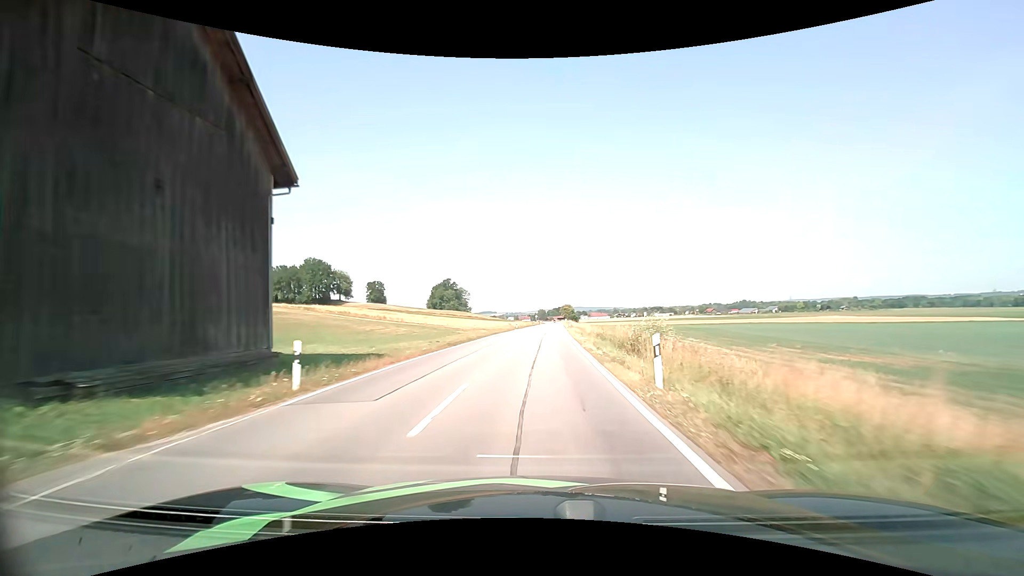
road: secondary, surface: asphalt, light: Day
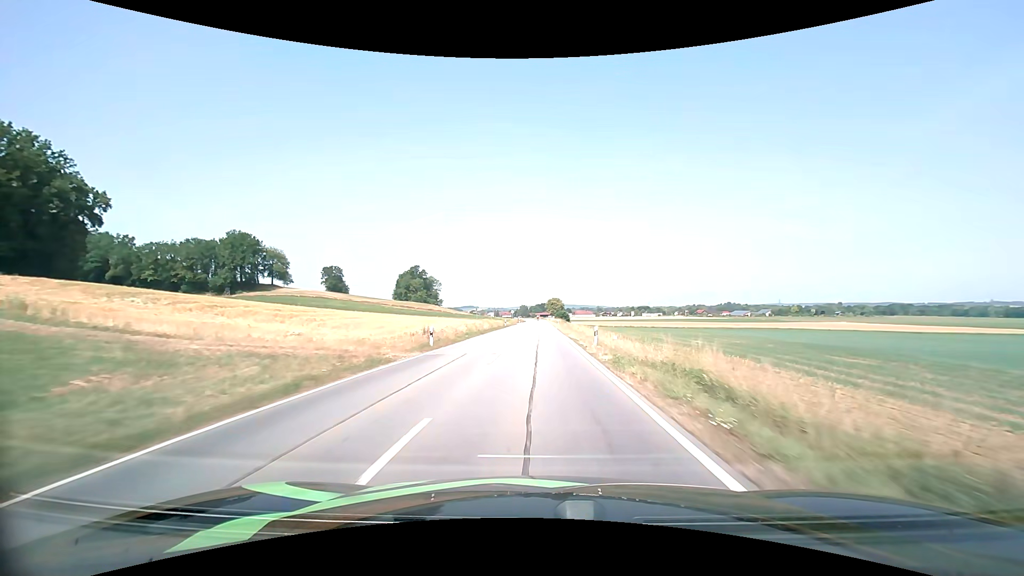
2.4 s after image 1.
(+1.0, +49.2) m; +2°
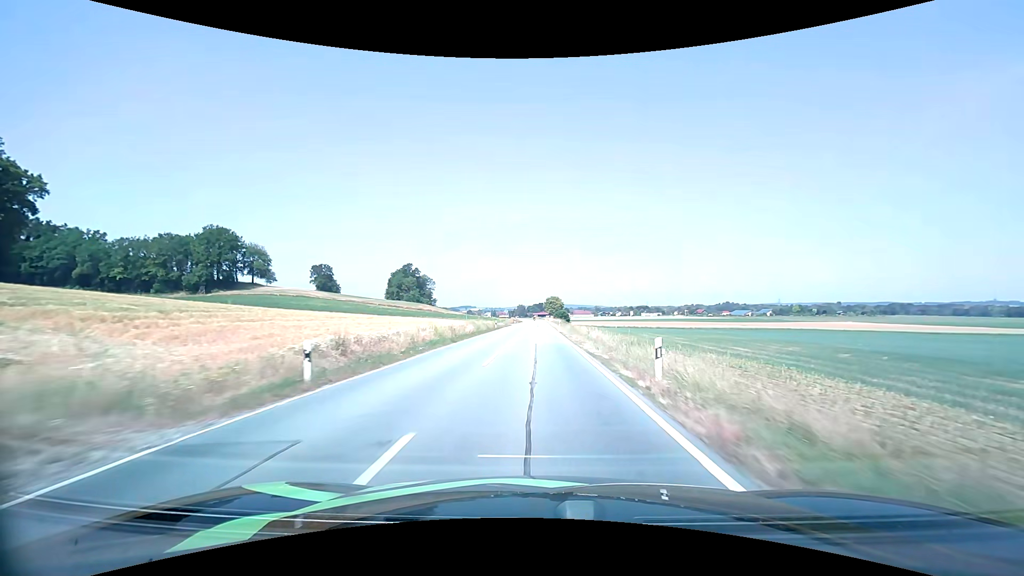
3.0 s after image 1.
(0.0, +12.4) m; 0°
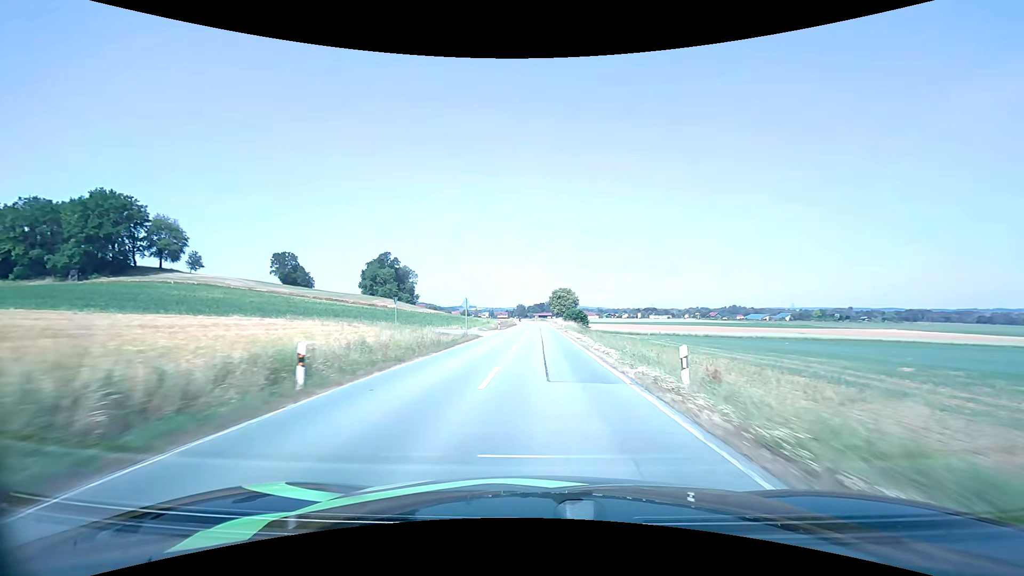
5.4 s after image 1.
(-0.3, +50.0) m; 0°
(0, +10) (0, +20) (0, +30) (0, +40) (0, +50) (0, +60) (0, +70) (0, +80) (0, +90) (0, +100) m
